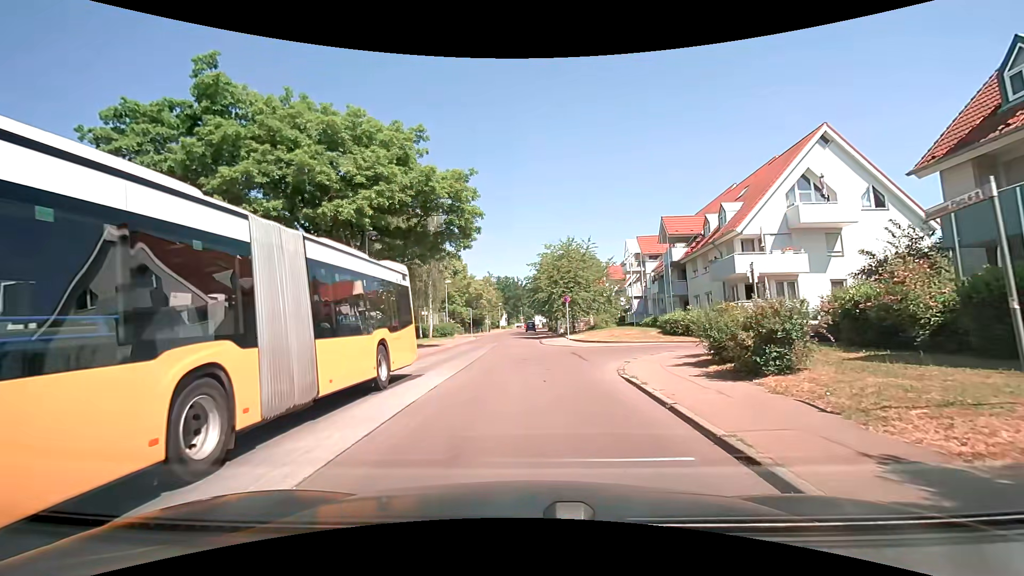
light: Day
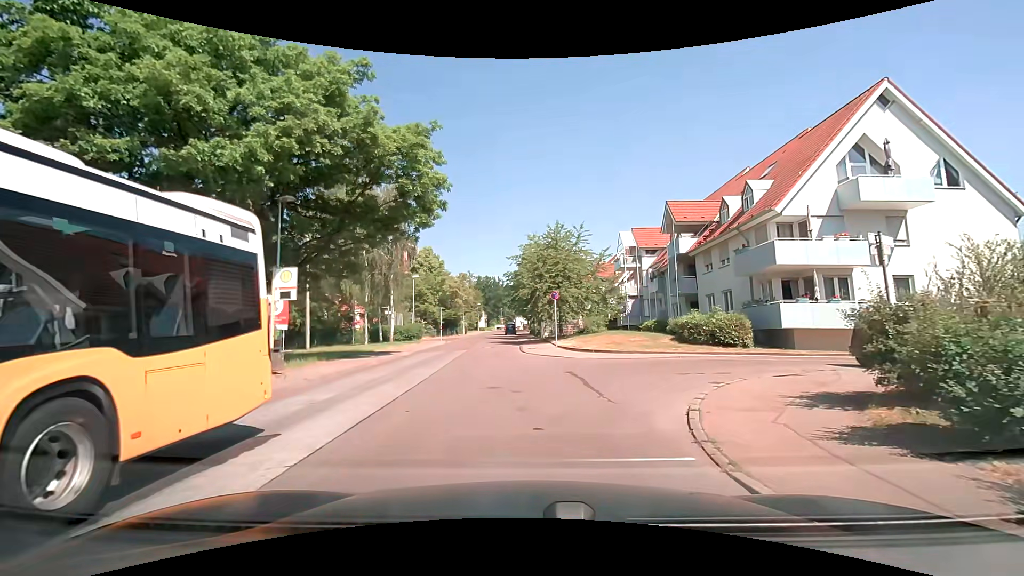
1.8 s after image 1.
(+0.1, +7.0) m; +1°
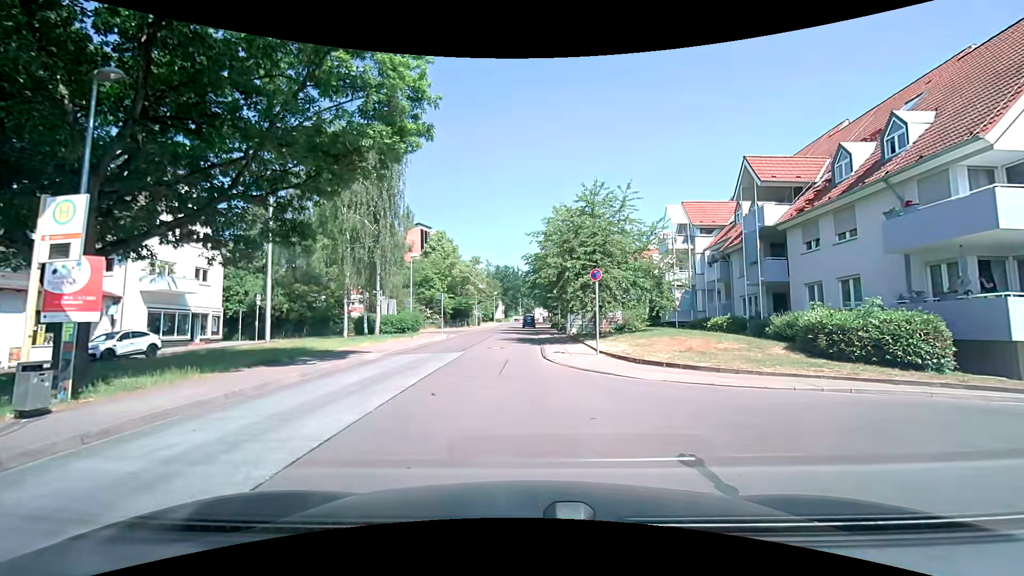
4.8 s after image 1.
(0.0, +8.8) m; -2°
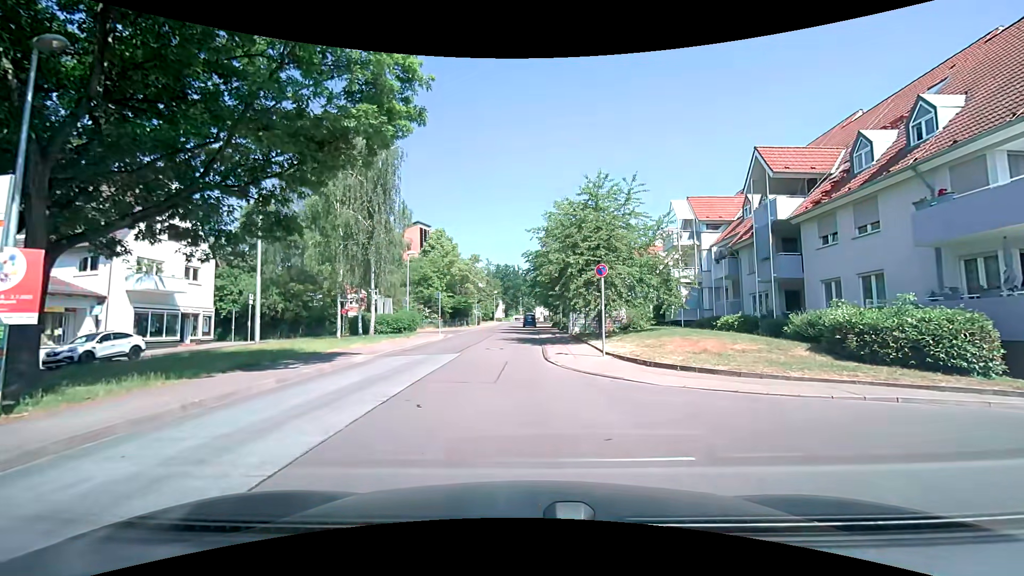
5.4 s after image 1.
(0.0, +1.2) m; +1°
